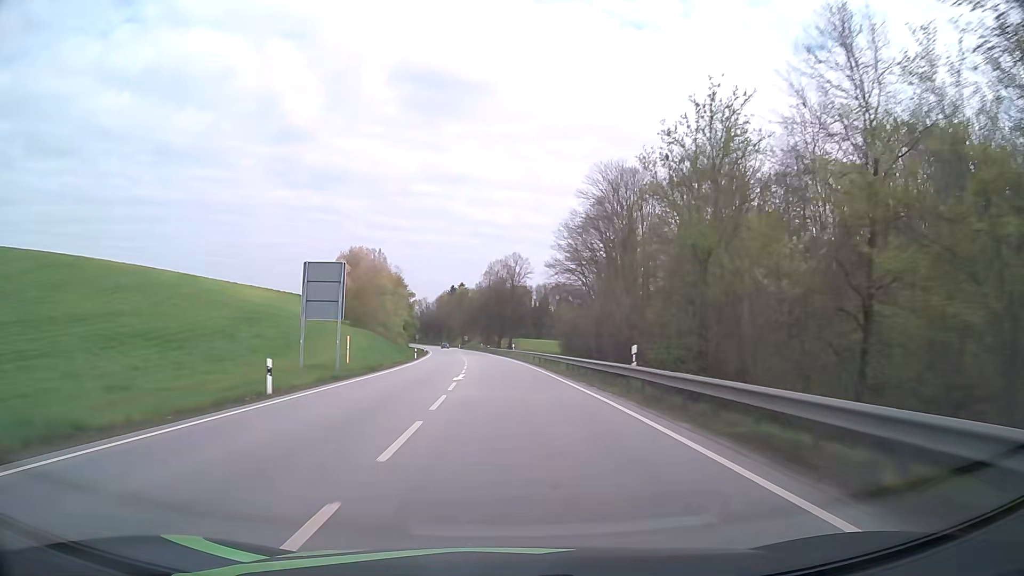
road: primary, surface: asphalt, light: Day
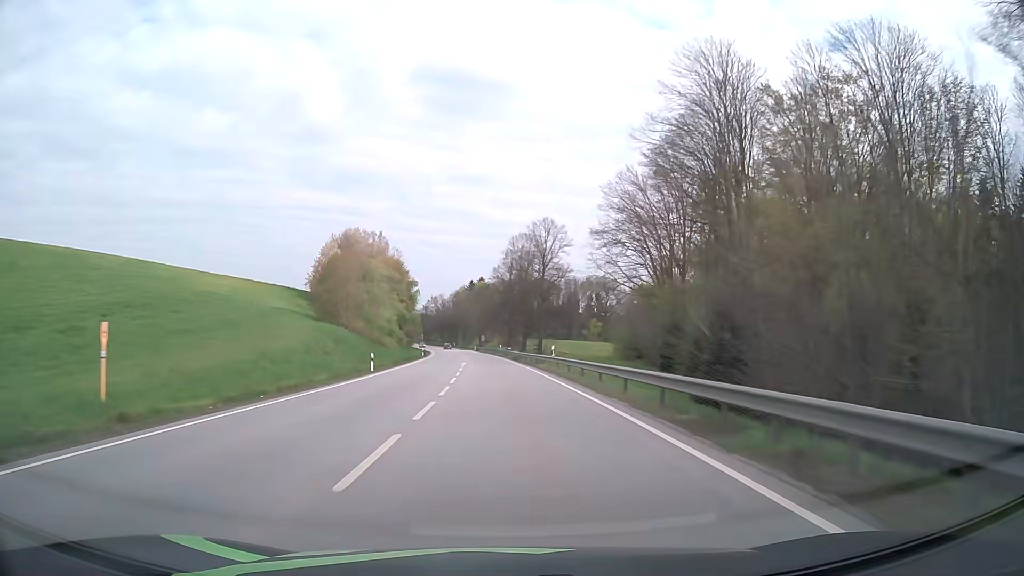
(-0.5, +31.7) m; -2°
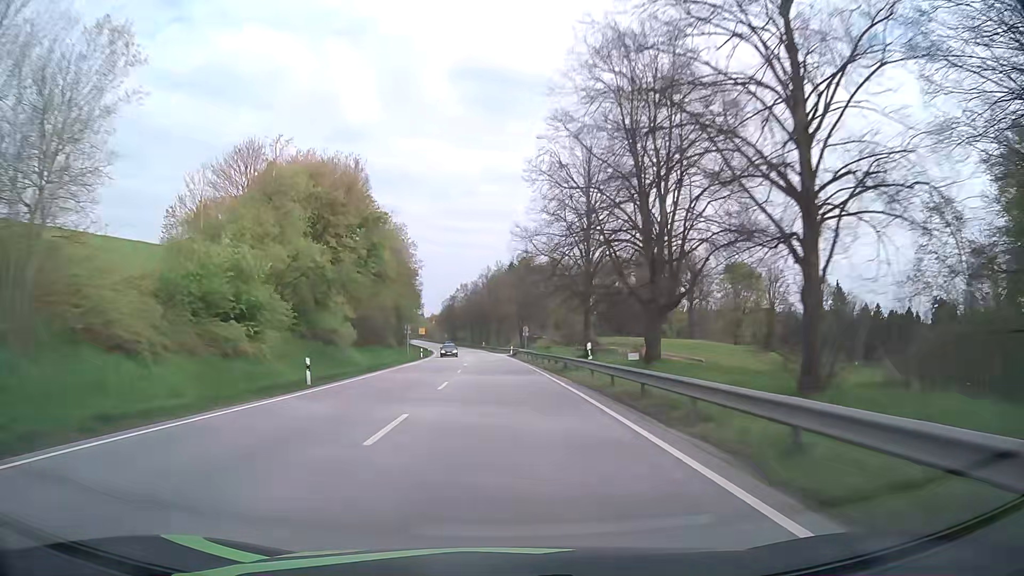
(-1.9, +63.2) m; -4°
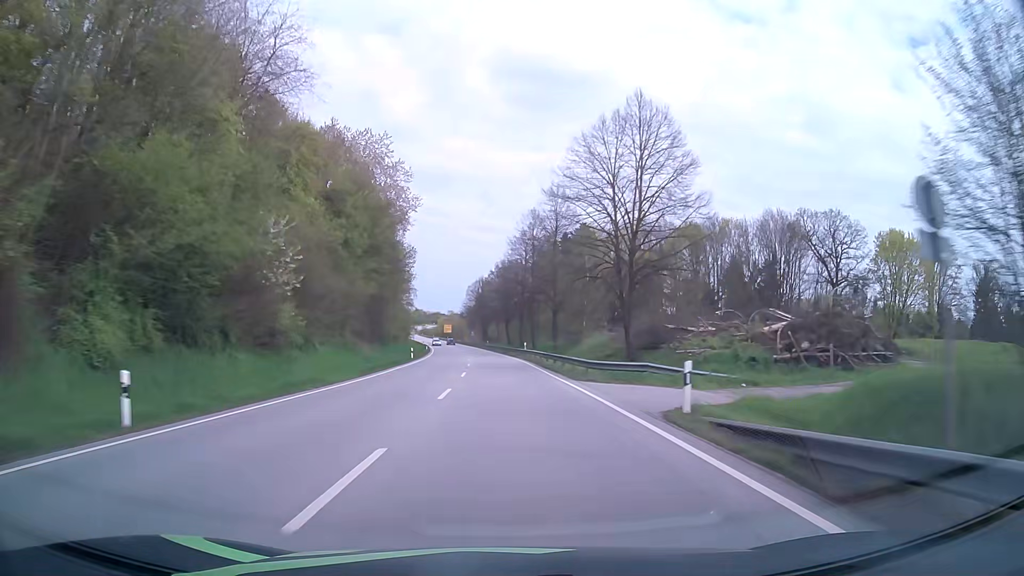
(-2.0, +63.1) m; -4°
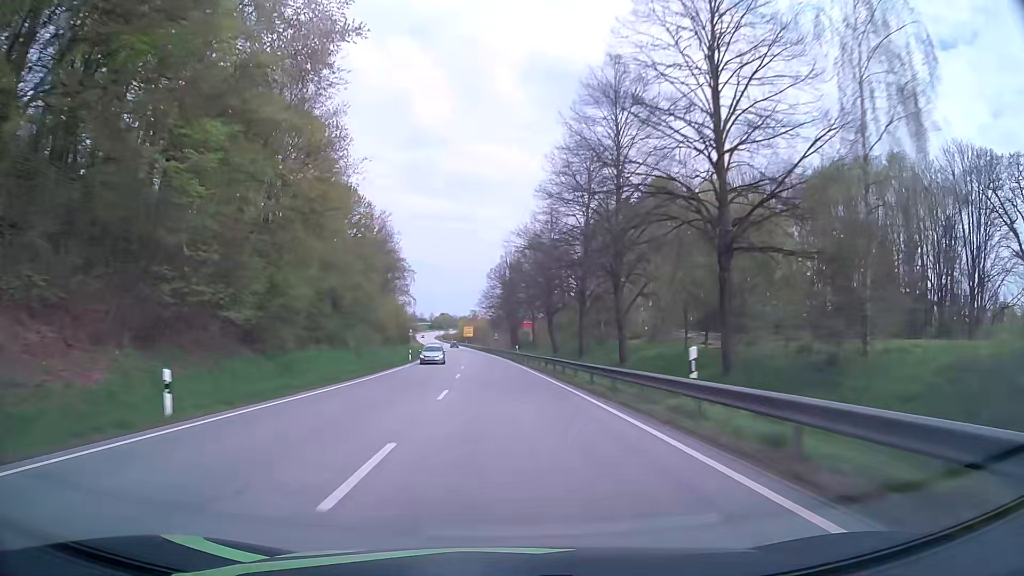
(-1.1, +47.3) m; -3°
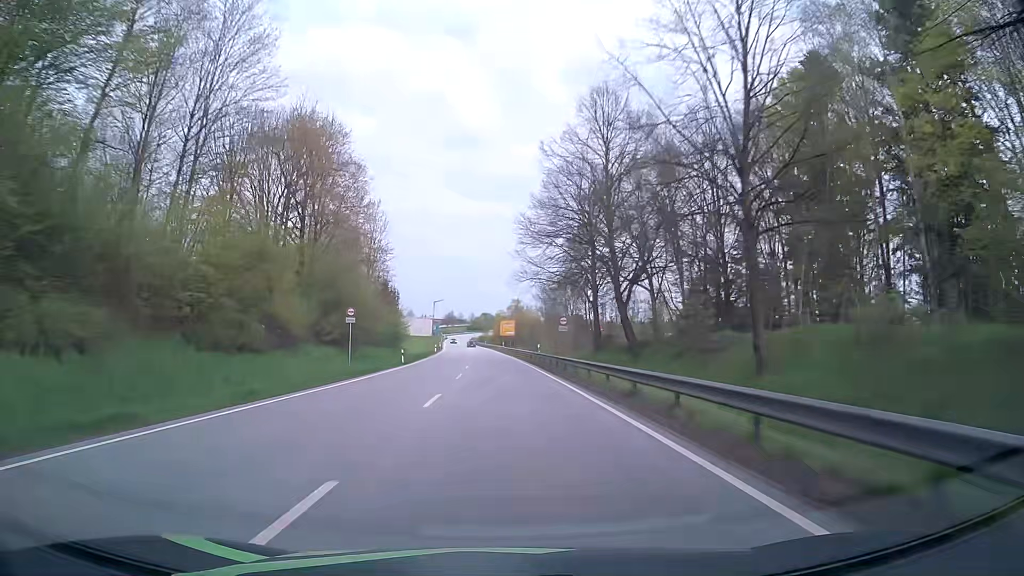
(-2.0, +63.1) m; -4°
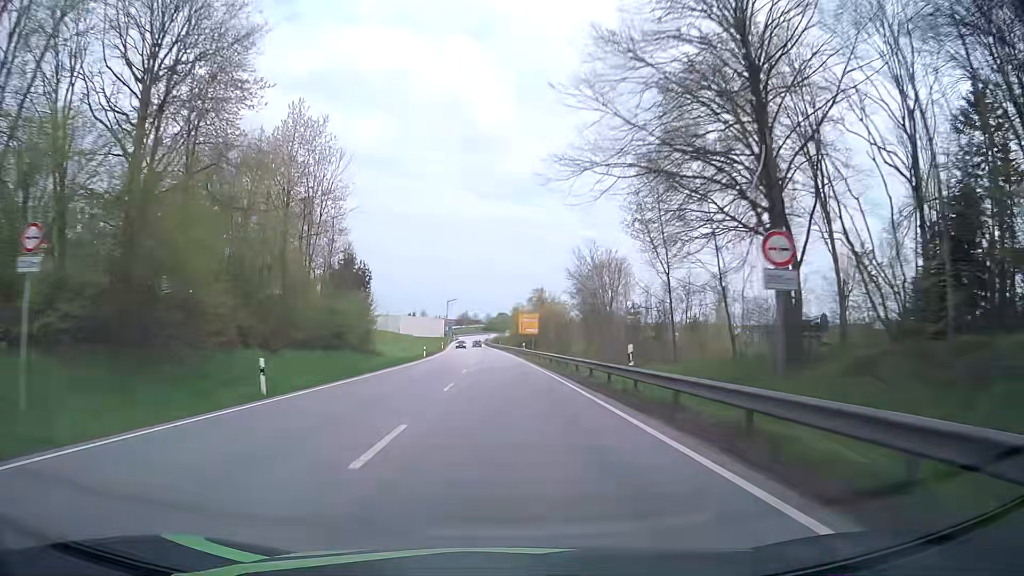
(-0.4, +31.5) m; -1°
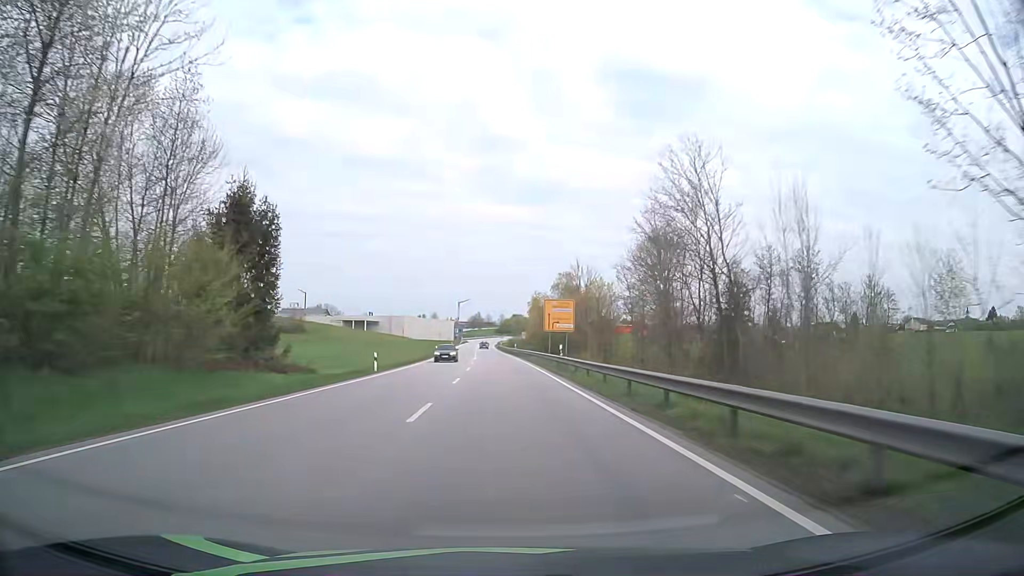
(-0.4, +31.5) m; -1°
(0, +10) (0, +20) (0, +30) (-1, +40) (-1, +50) (-1, +60) (-2, +70) (-2, +80) (-2, +90) (-3, +100) m
